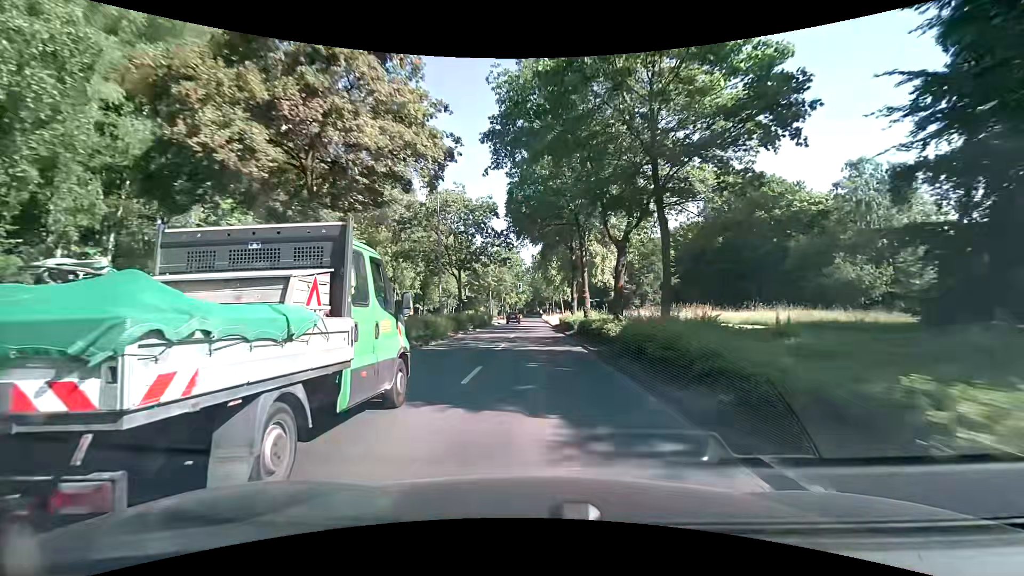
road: primary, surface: asphalt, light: Day
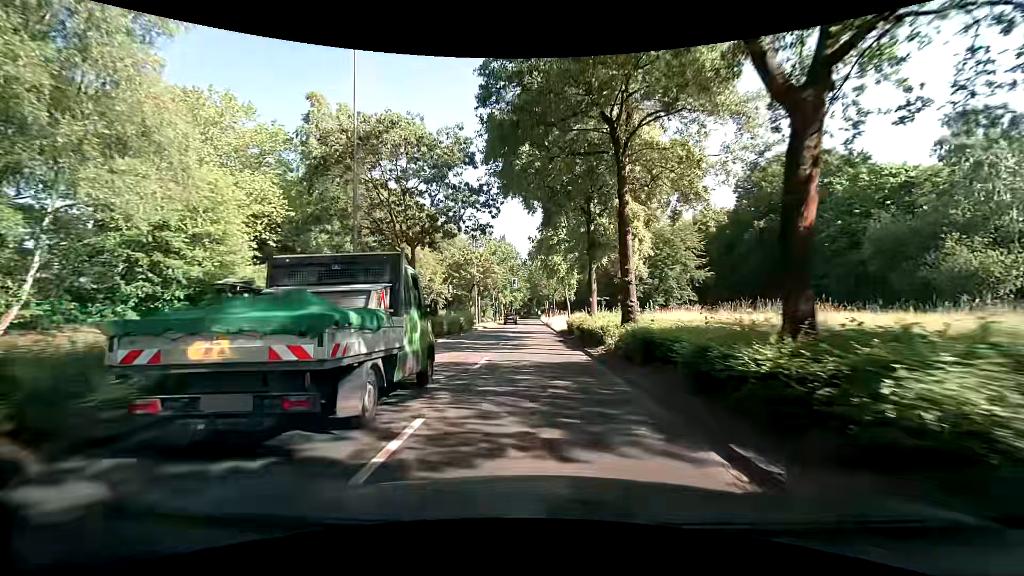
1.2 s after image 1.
(+0.1, +15.3) m; 0°
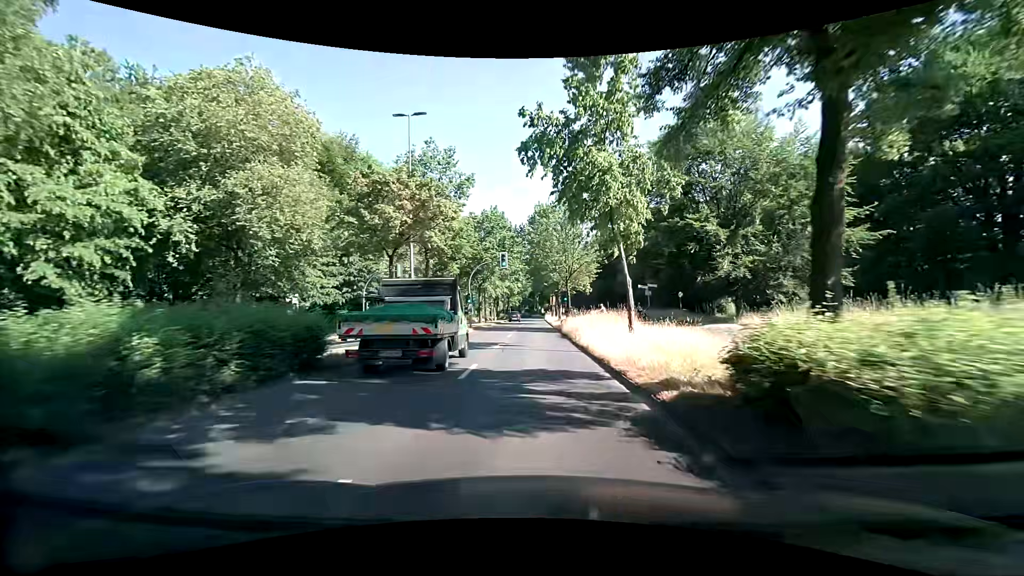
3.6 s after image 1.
(0.0, +29.5) m; 0°
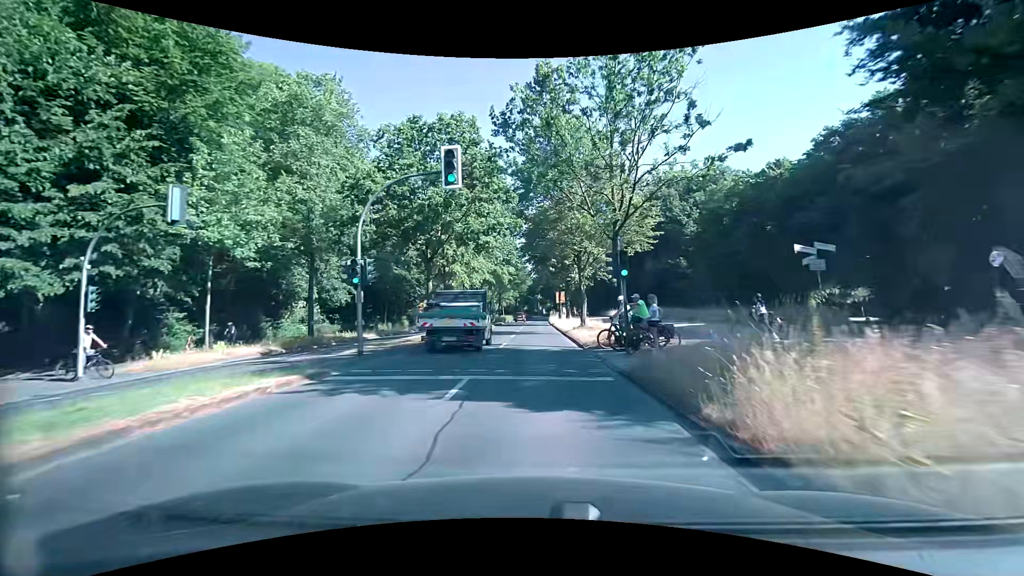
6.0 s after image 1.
(-0.1, +28.9) m; 0°
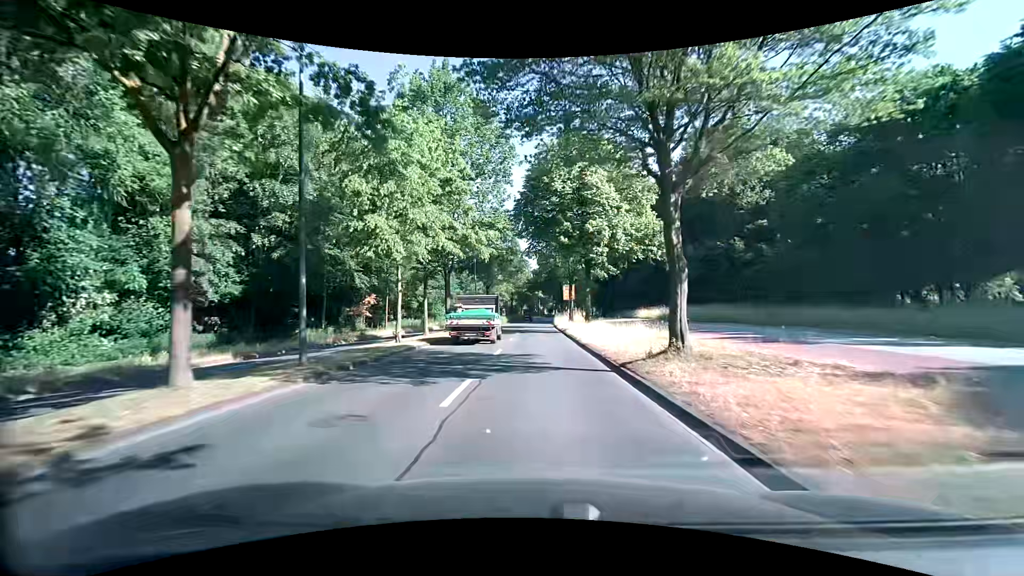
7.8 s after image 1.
(0.0, +21.7) m; 0°
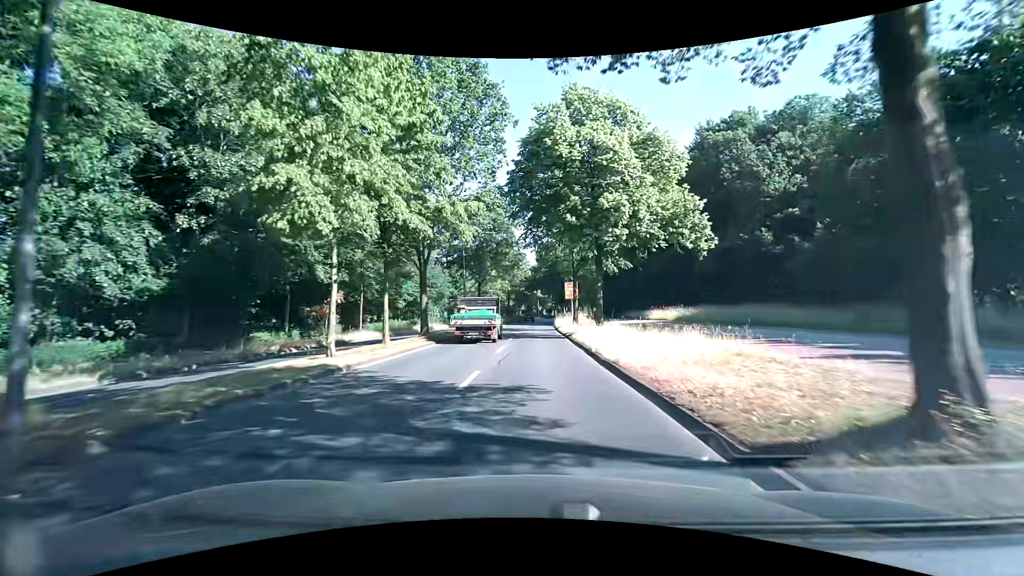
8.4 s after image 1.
(0.0, +7.4) m; 0°
(0, +10) (0, +20) (0, +30) (0, +40) (0, +50) (0, +60) (0, +70) (+1, +80) (+1, +90) (+2, +100) m
